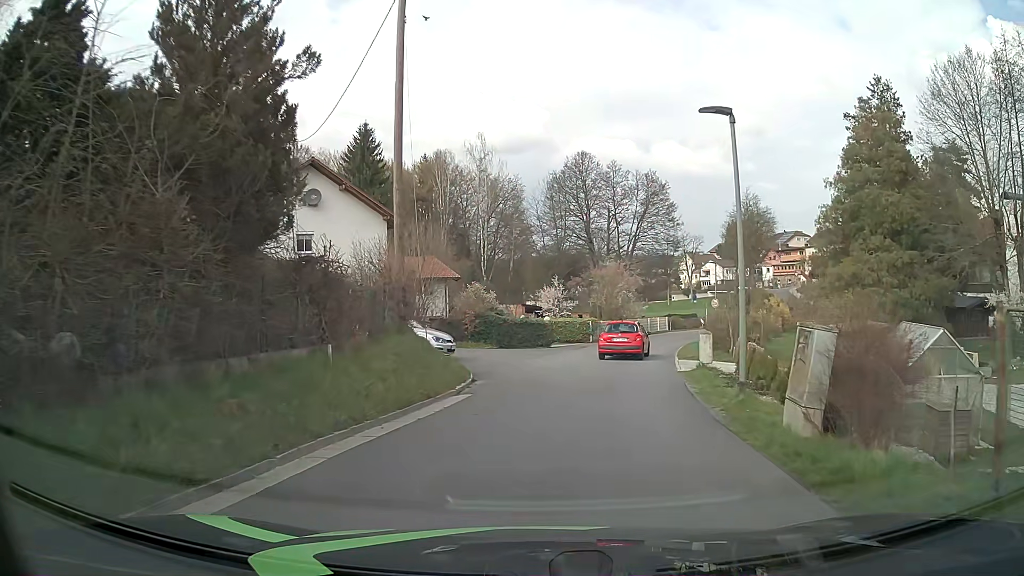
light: Day
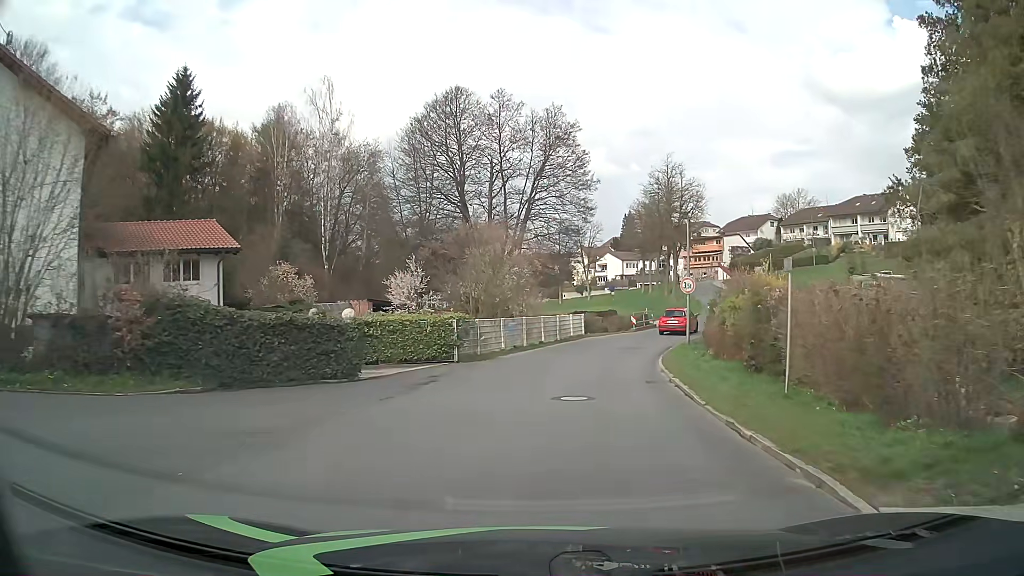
(+1.6, +21.1) m; +9°
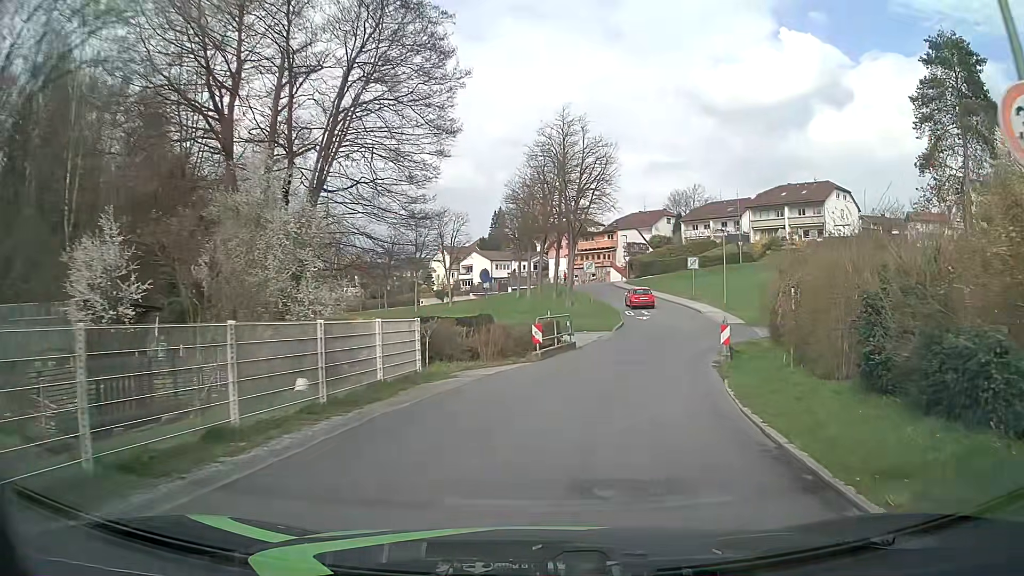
(+1.8, +22.4) m; +12°
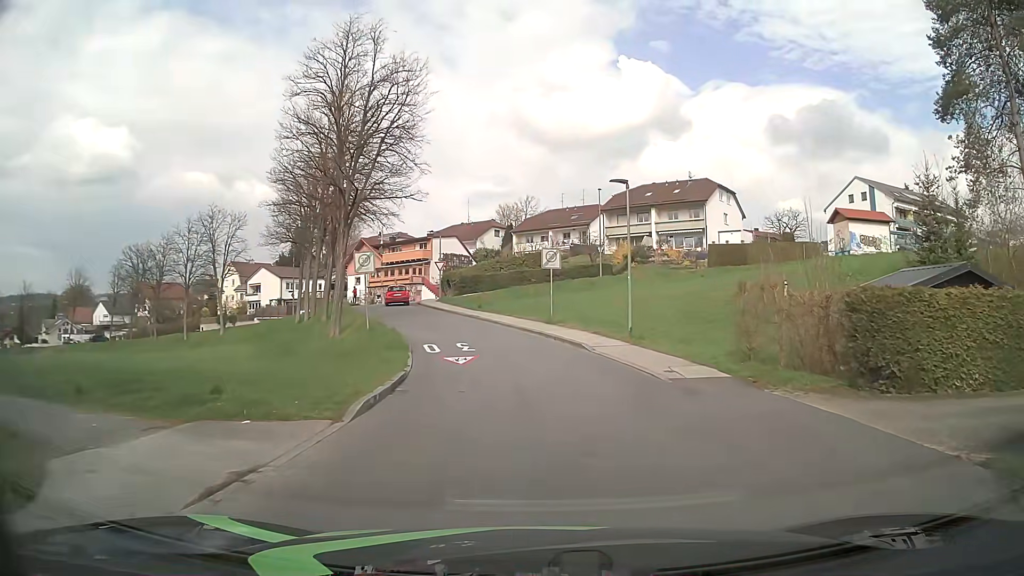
(+3.1, +22.6) m; +14°
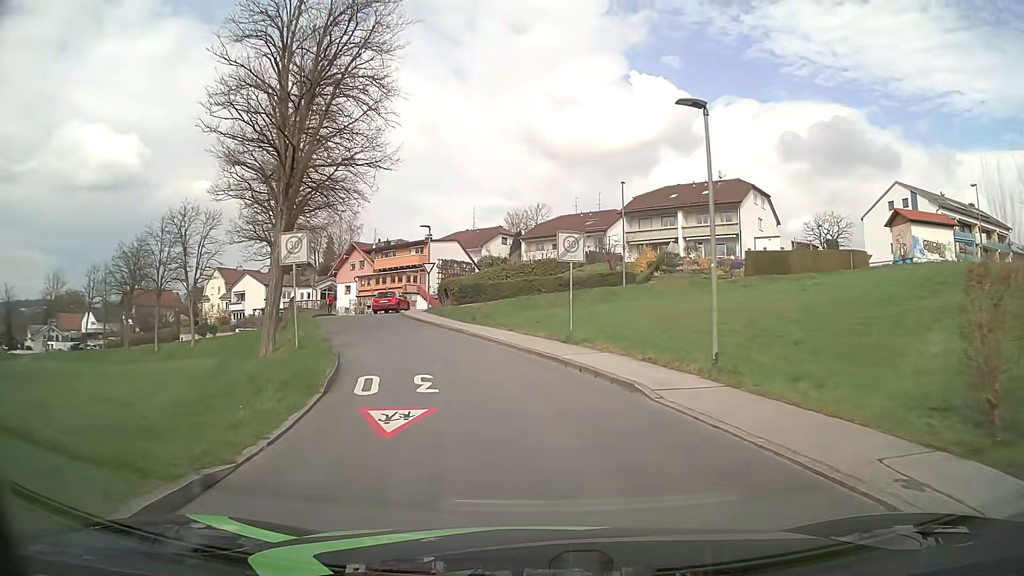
(0.0, +9.5) m; -1°
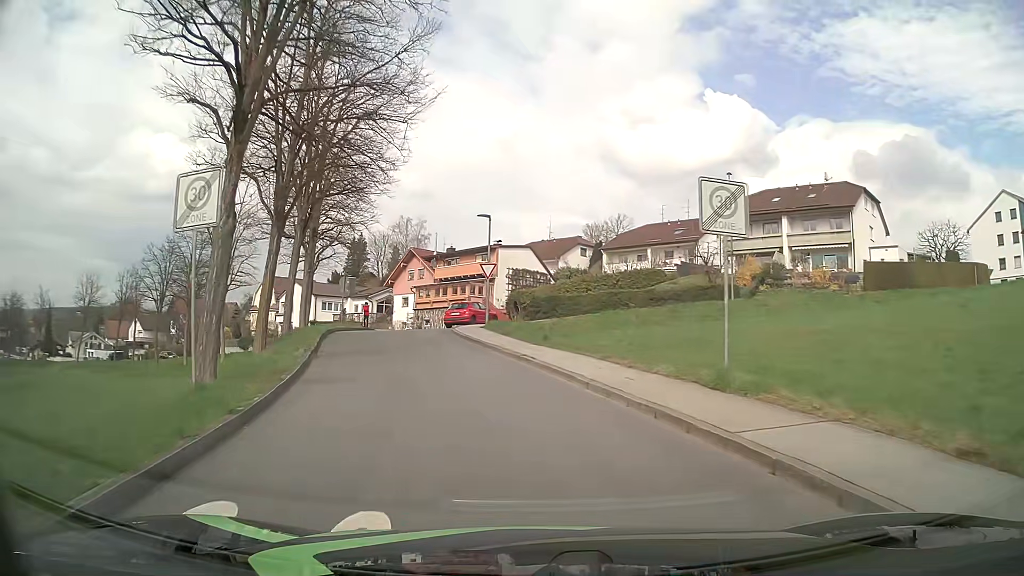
(-0.5, +9.6) m; -6°
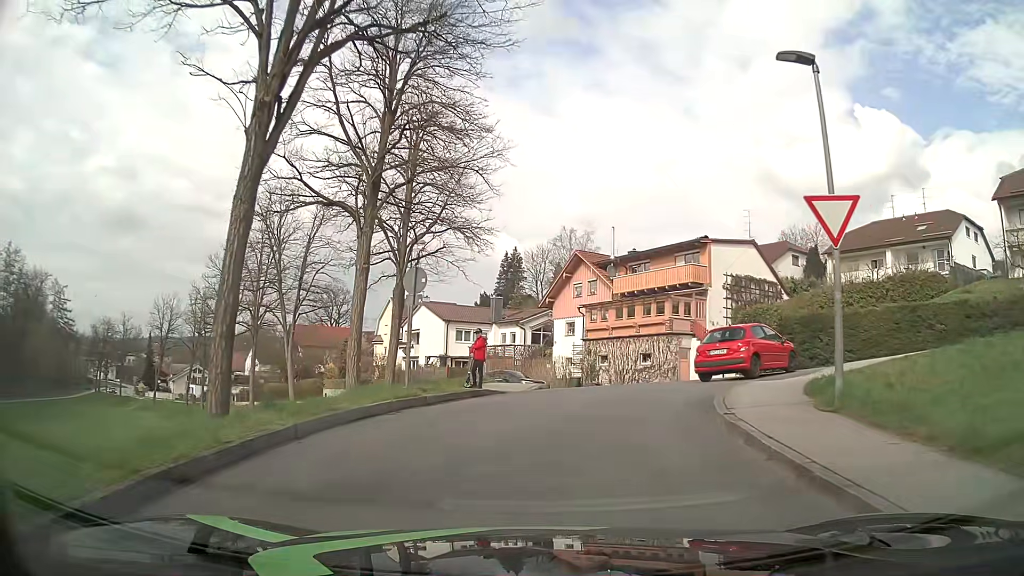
(-3.5, +20.8) m; -14°
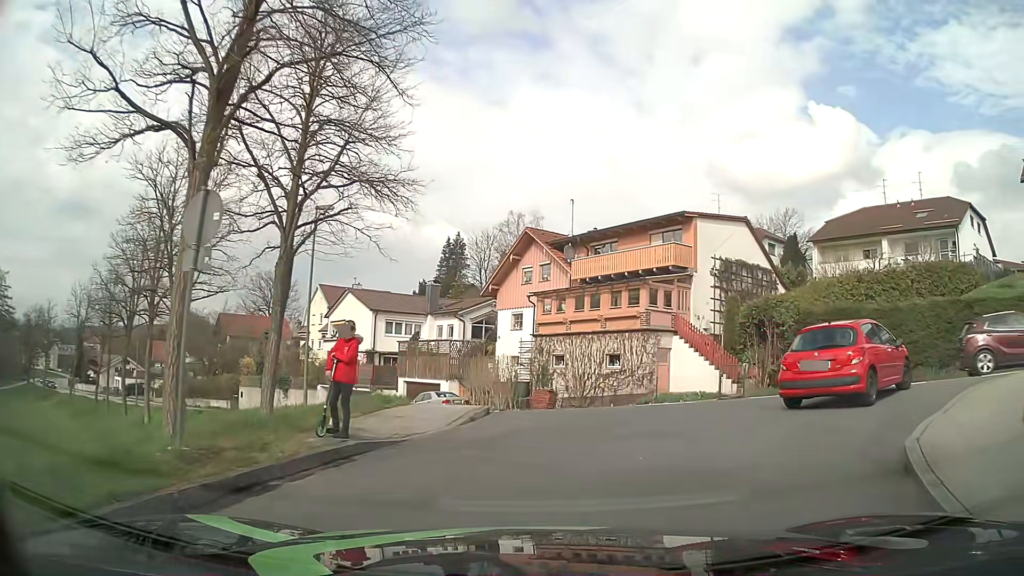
(+0.1, +7.8) m; +5°
